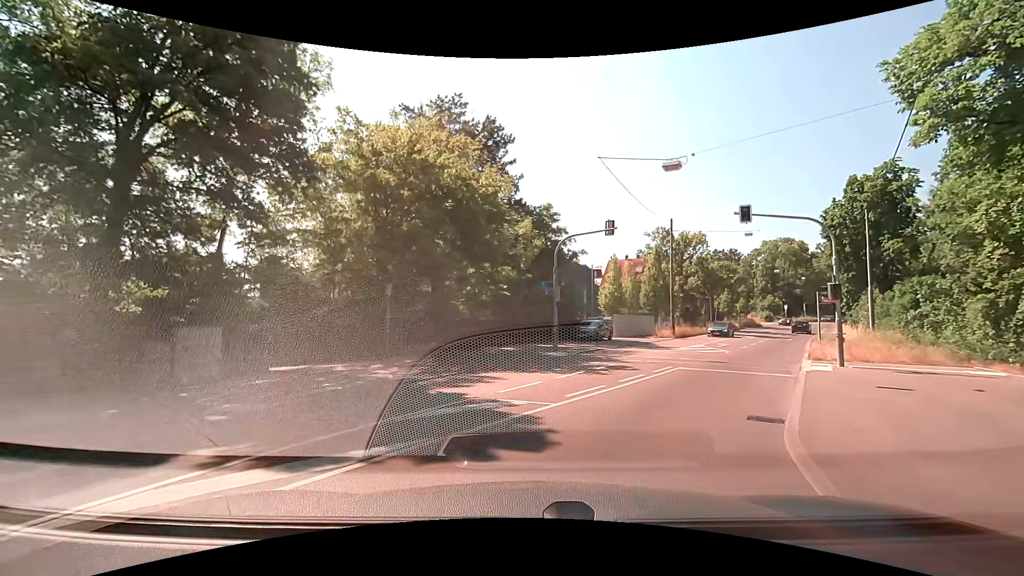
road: secondary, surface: asphalt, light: Day
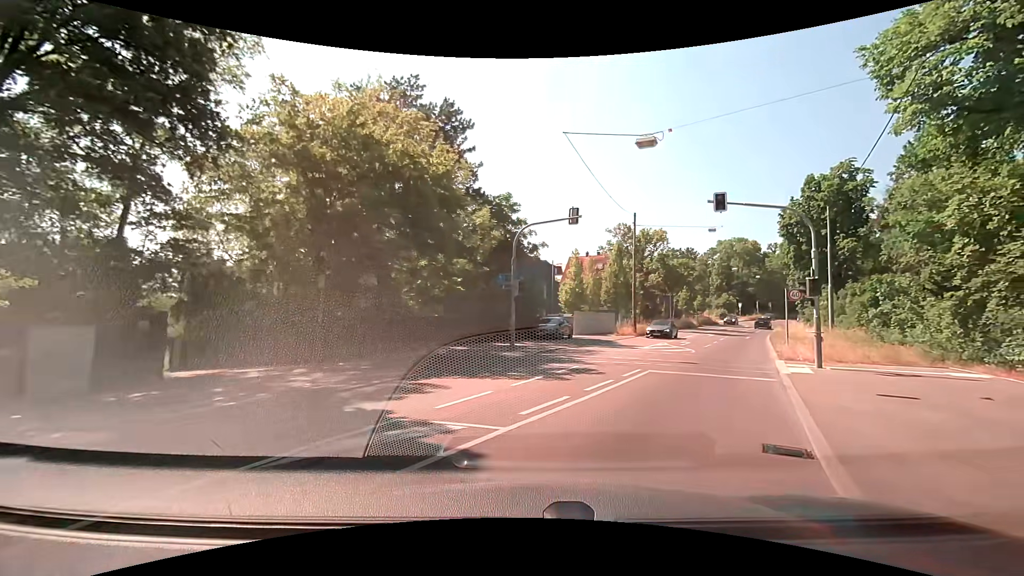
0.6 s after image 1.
(0.0, +2.4) m; +4°
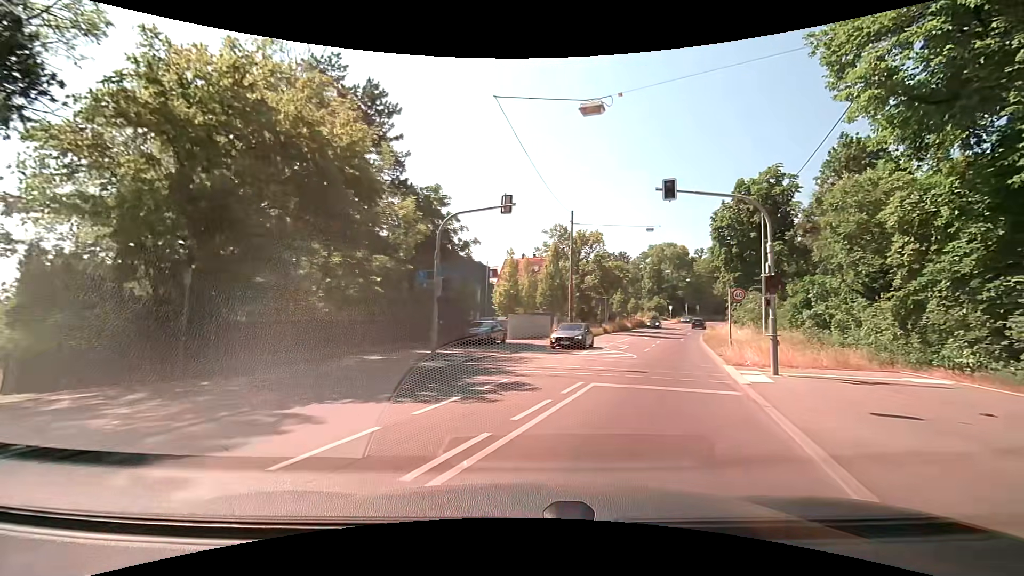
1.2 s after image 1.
(+0.1, +3.0) m; +7°
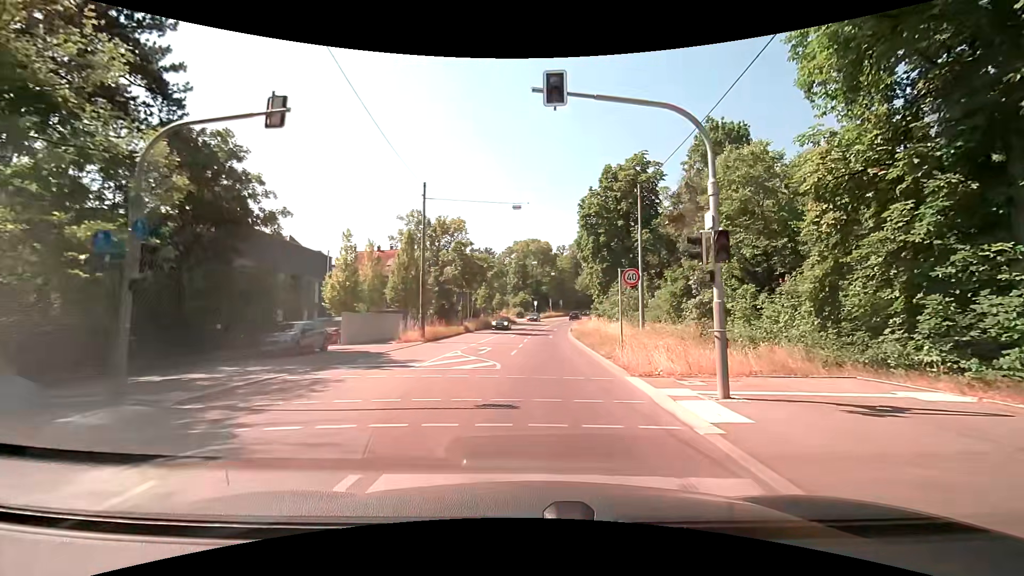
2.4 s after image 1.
(+1.2, +7.7) m; +15°
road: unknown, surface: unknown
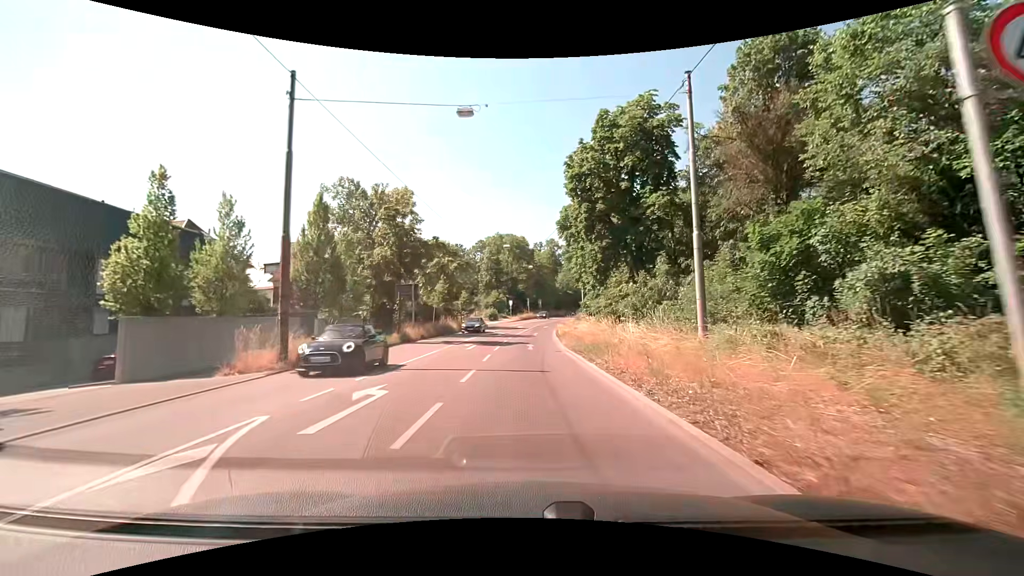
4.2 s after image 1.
(+0.4, +15.1) m; +2°
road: secondary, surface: asphalt
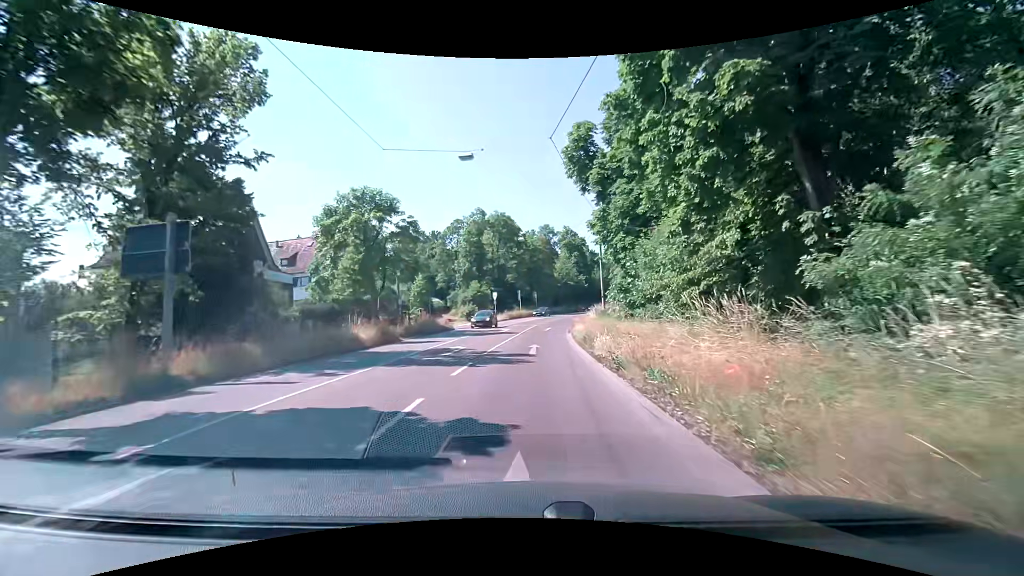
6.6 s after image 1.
(+0.2, +24.6) m; +1°
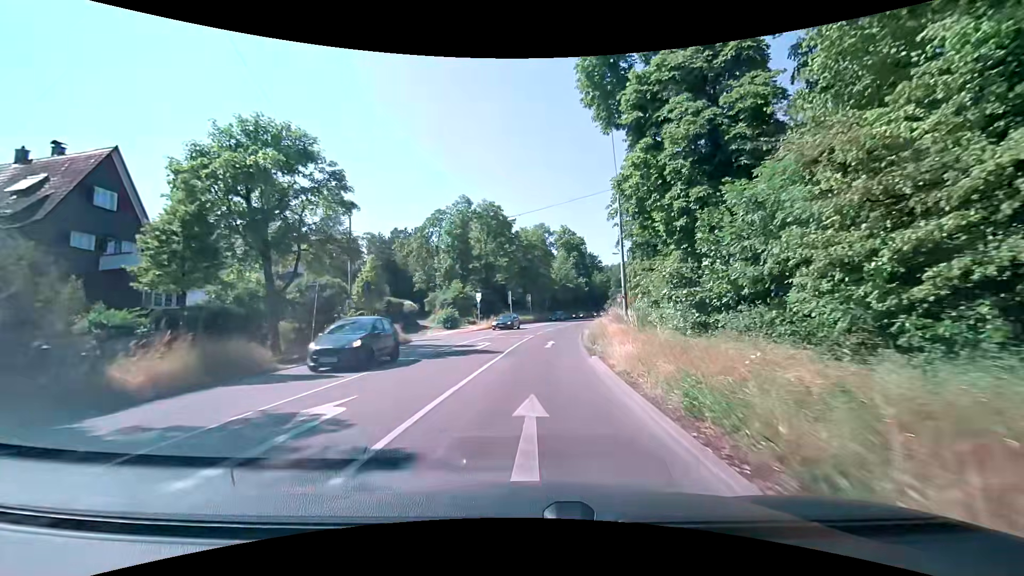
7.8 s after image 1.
(+0.1, +12.9) m; +2°
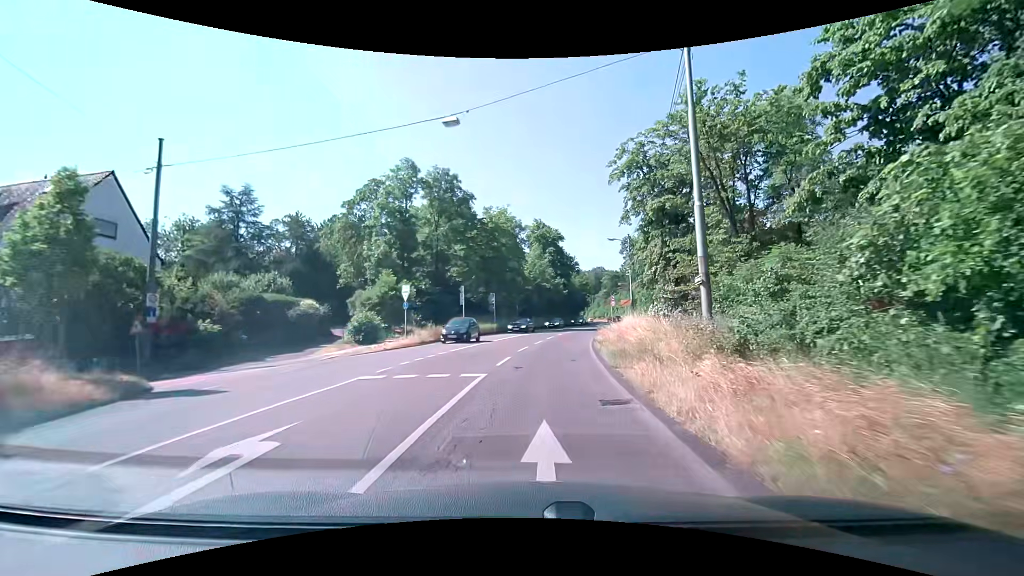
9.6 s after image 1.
(+0.3, +19.1) m; +3°
(0, +10) (+1, +20) (+2, +30) (+3, +40) (+5, +50) (+8, +59) (+10, +69) (+13, +79) (+15, +88) (+17, +98) m
